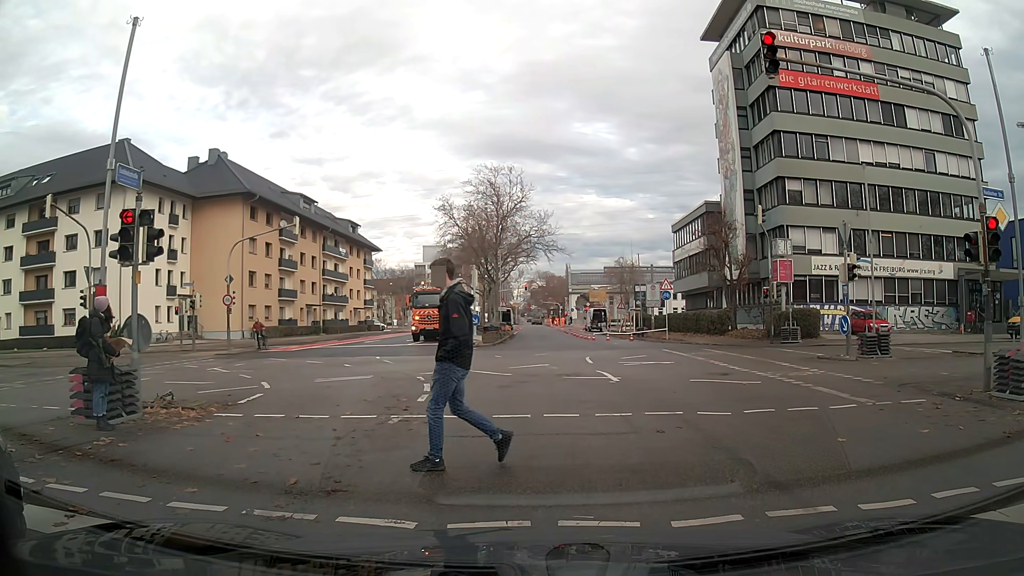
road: secondary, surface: asphalt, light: Day
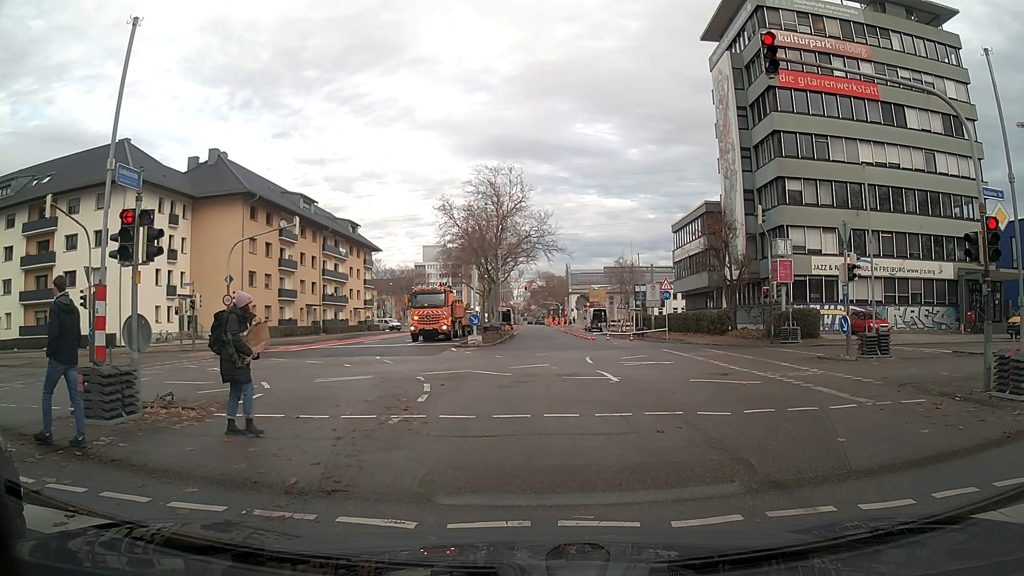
(0.0, 0.0) m; 0°
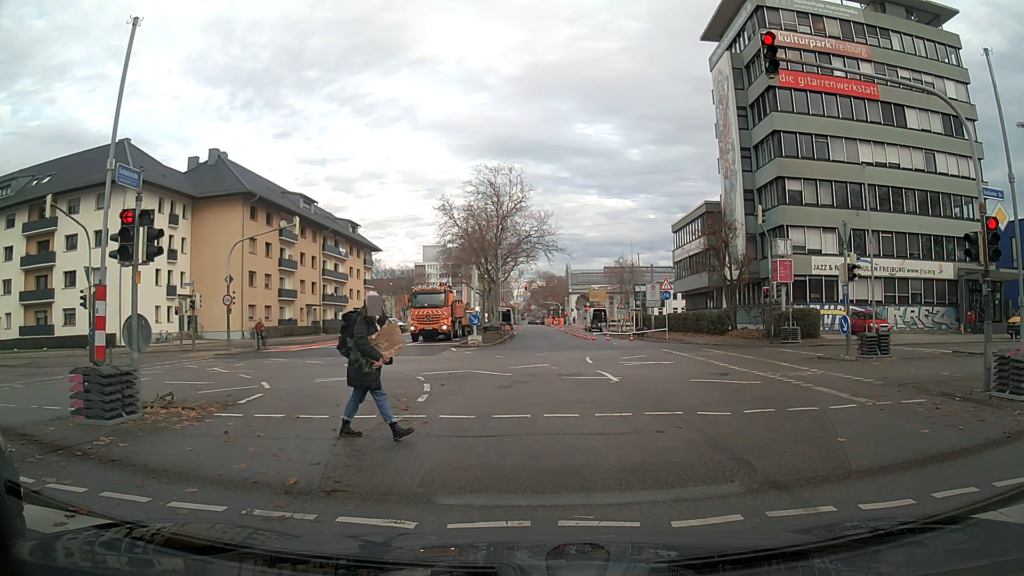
(0.0, 0.0) m; 0°
